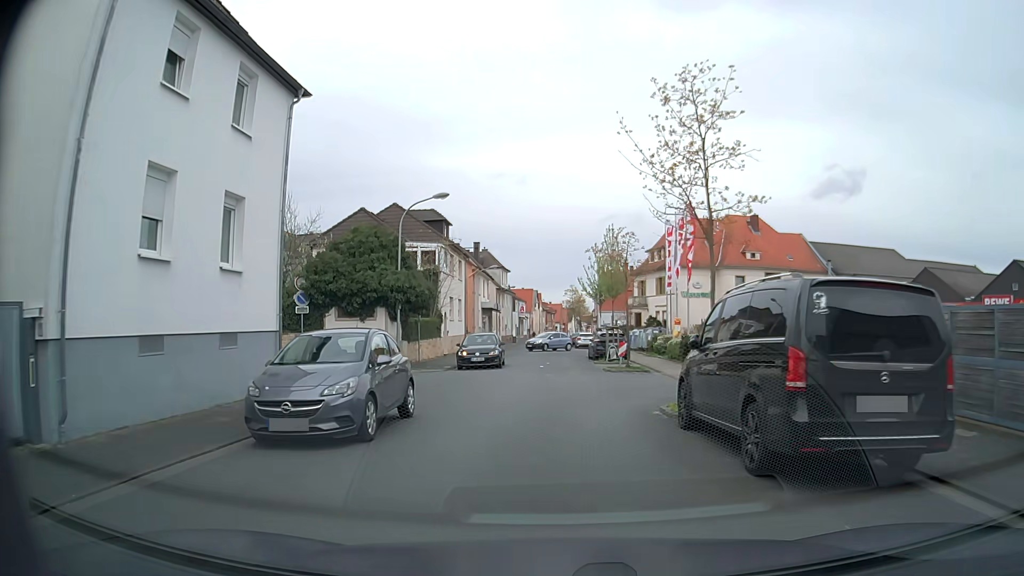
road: residential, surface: asphalt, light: Day
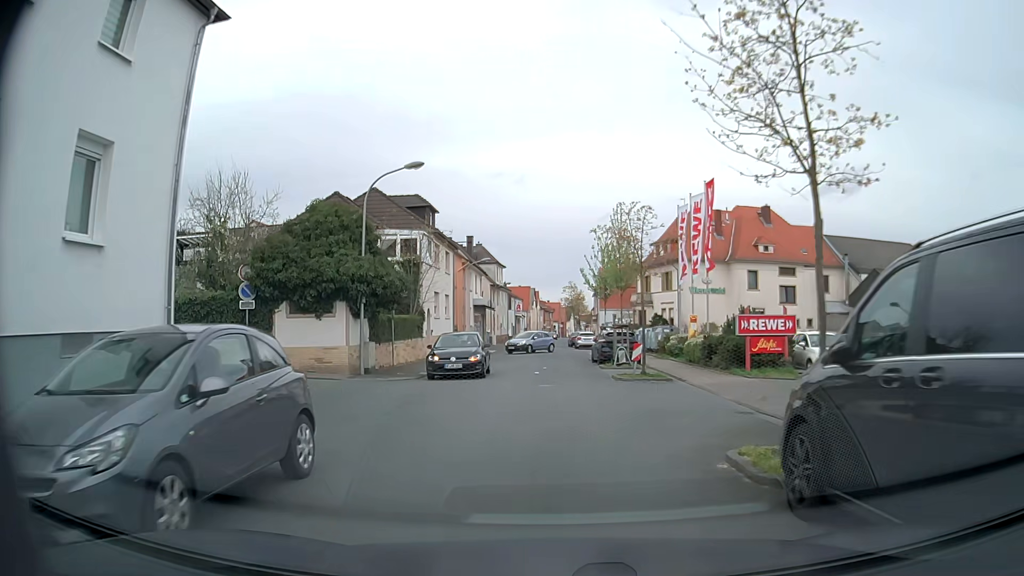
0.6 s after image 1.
(0.0, +4.8) m; +1°
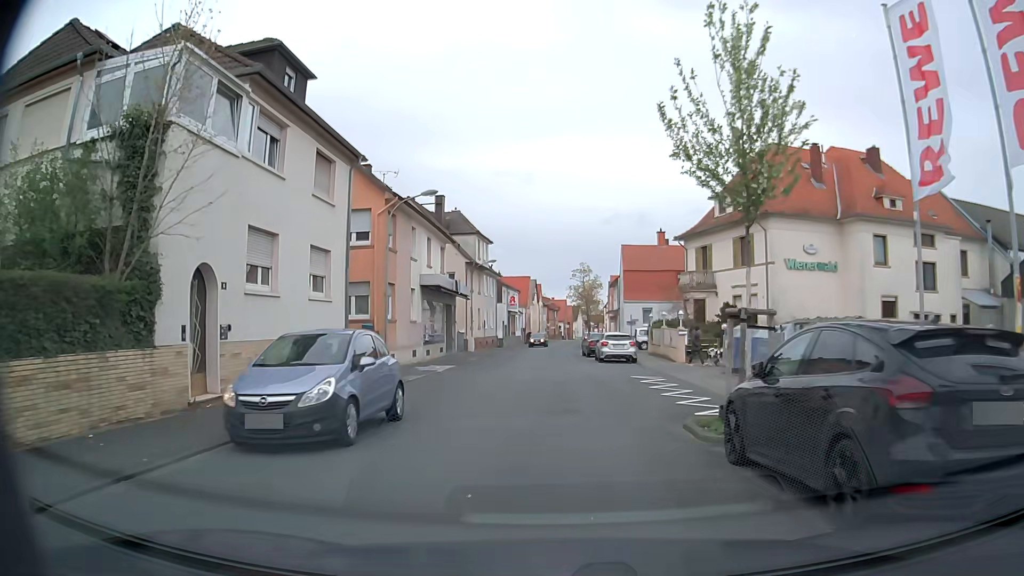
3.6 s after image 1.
(0.0, +24.0) m; -1°
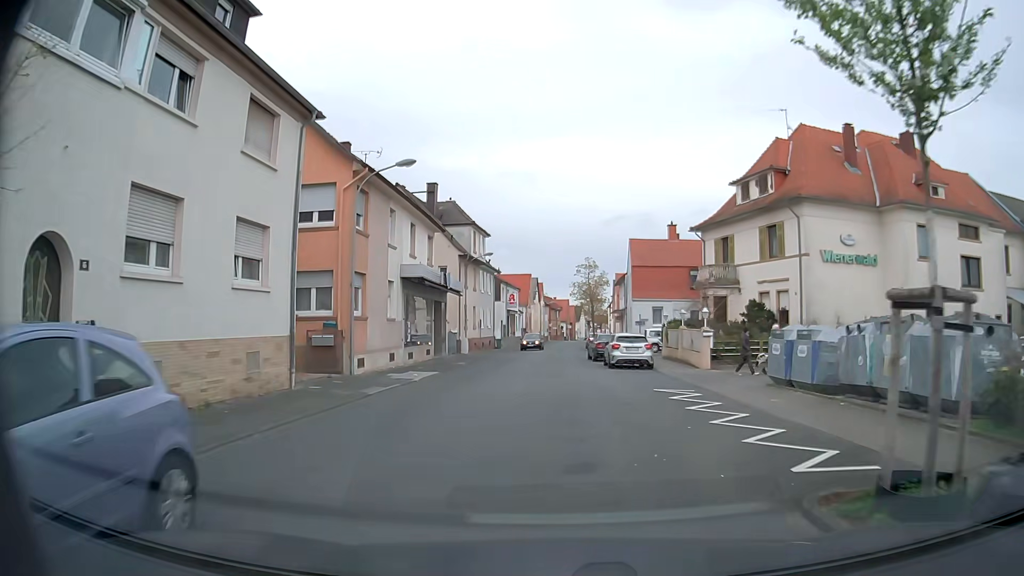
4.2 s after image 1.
(0.0, +4.7) m; +1°
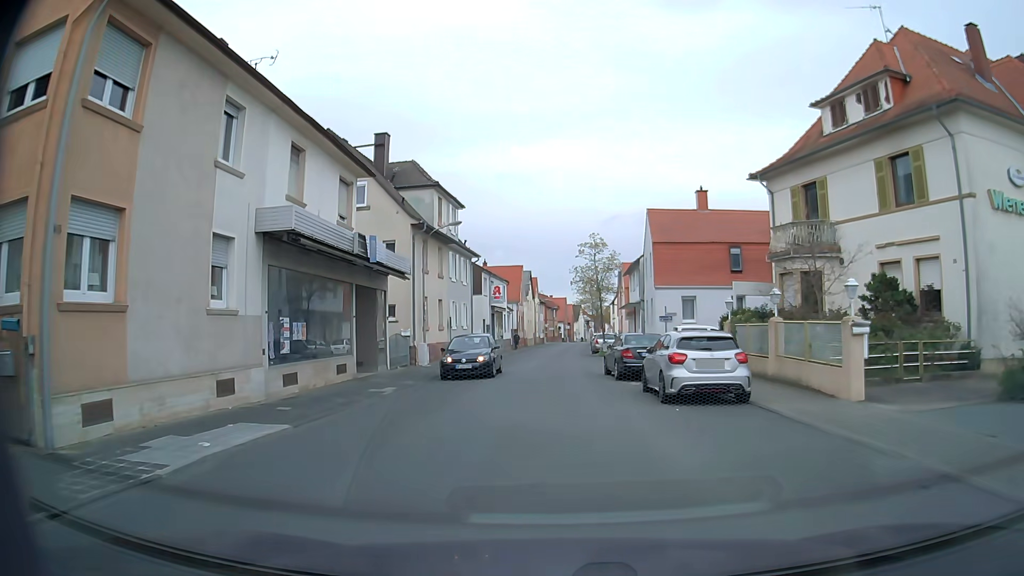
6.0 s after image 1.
(-0.1, +13.9) m; 0°
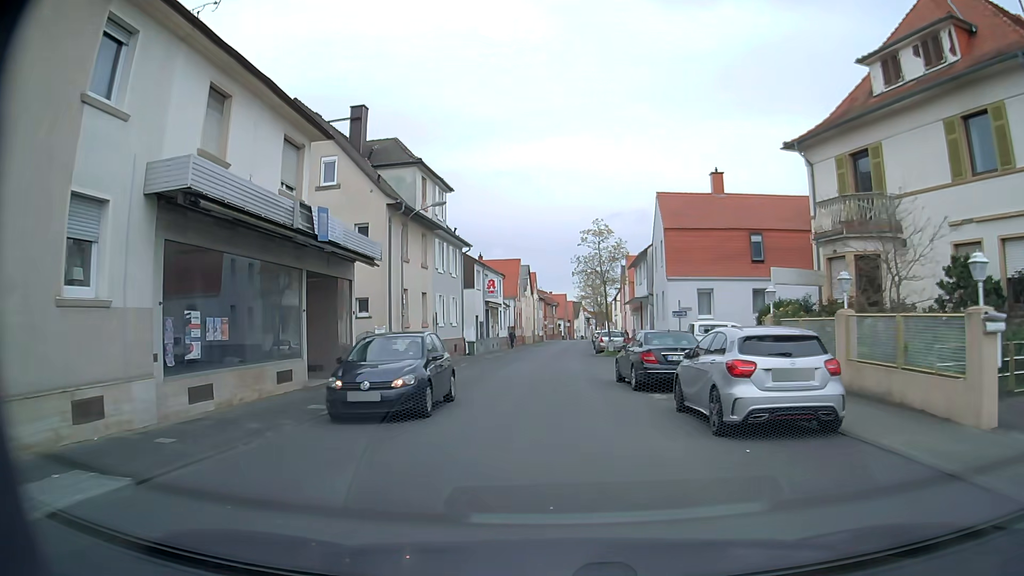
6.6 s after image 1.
(0.0, +4.5) m; 0°
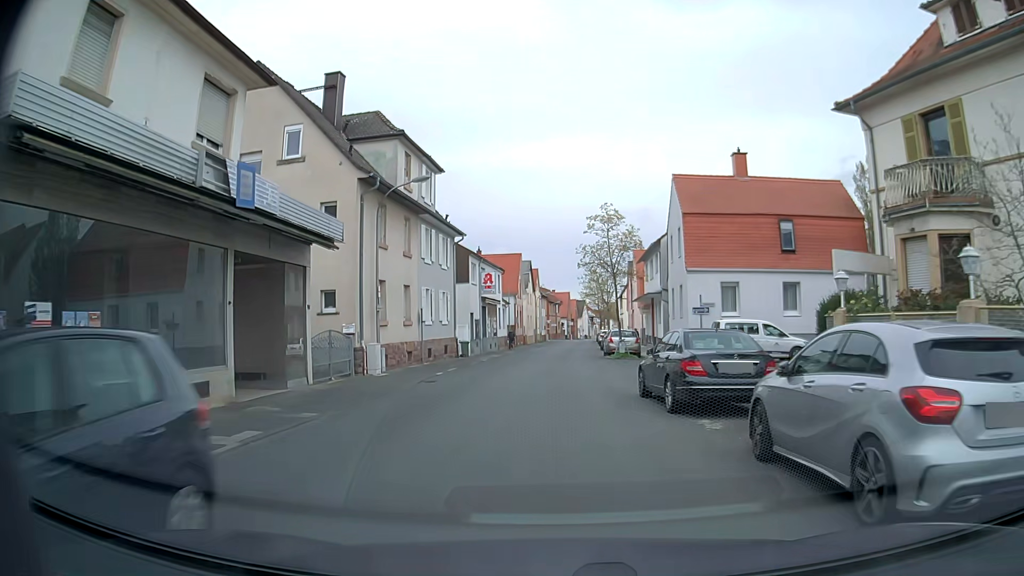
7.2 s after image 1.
(0.0, +4.5) m; -1°
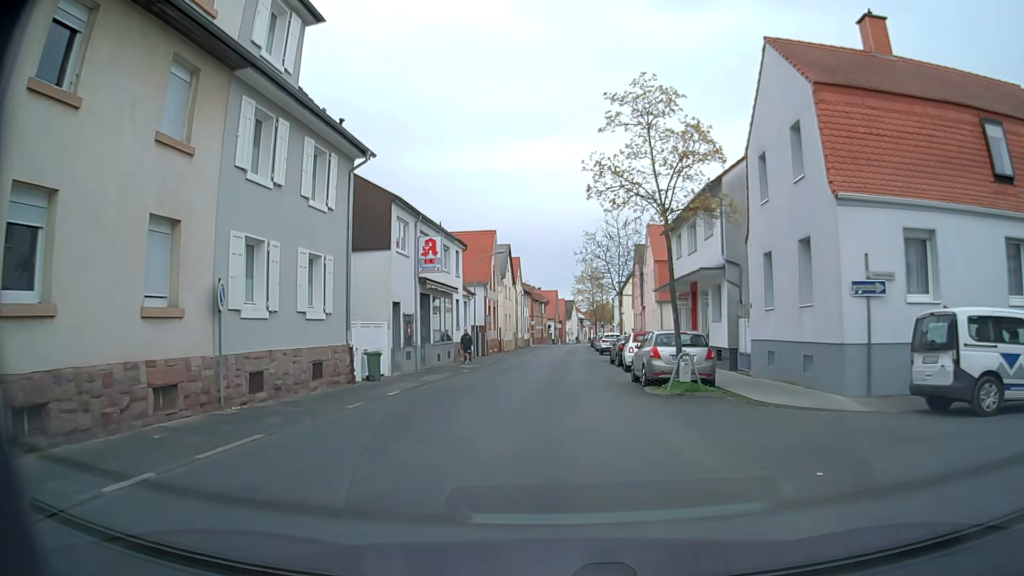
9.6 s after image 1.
(+0.2, +18.0) m; +1°
